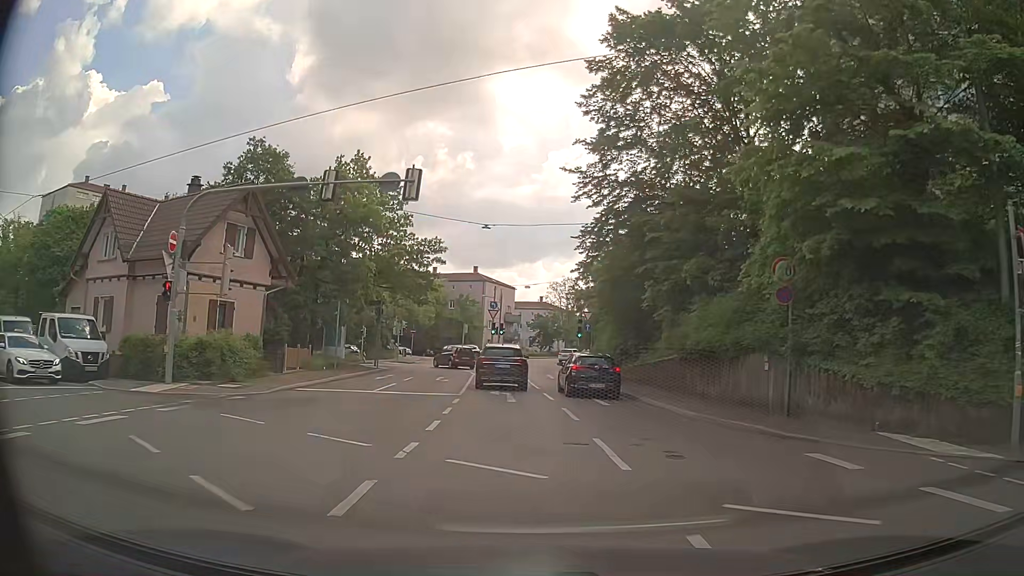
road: secondary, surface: asphalt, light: Day
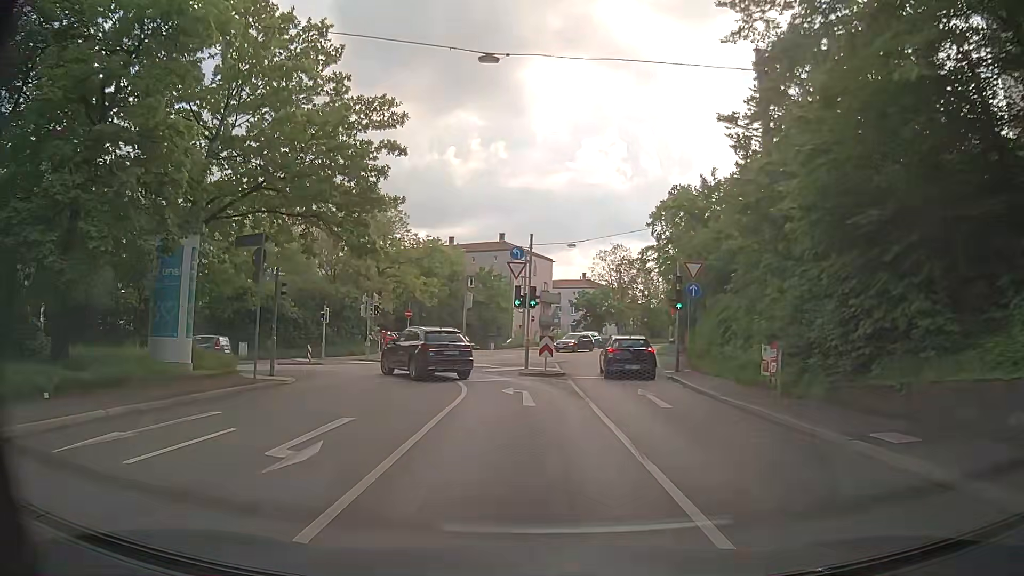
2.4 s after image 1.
(-0.5, +23.1) m; -2°
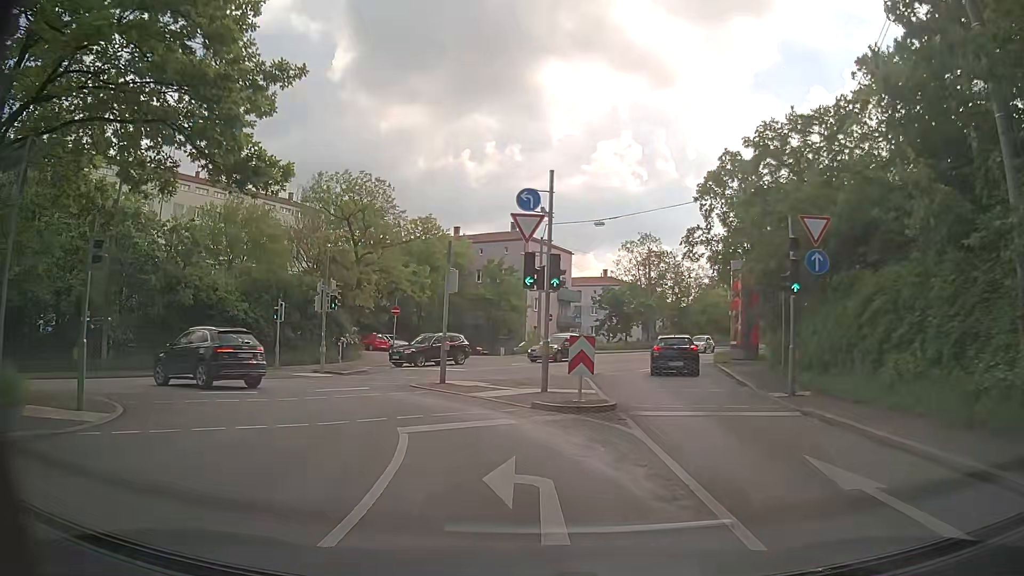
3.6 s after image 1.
(-0.2, +10.6) m; -3°
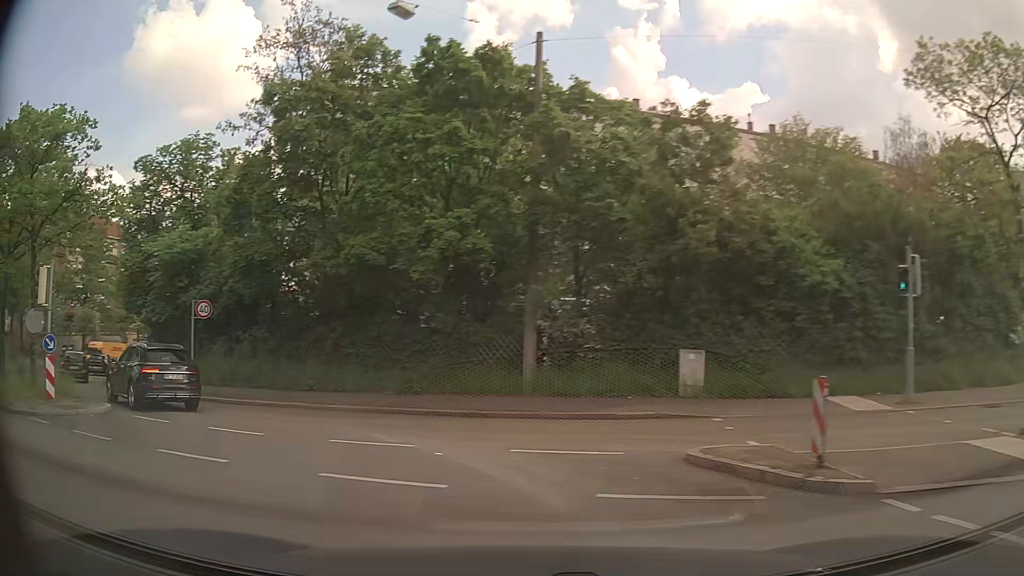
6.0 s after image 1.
(-5.6, +17.8) m; -47°
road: secondary_link
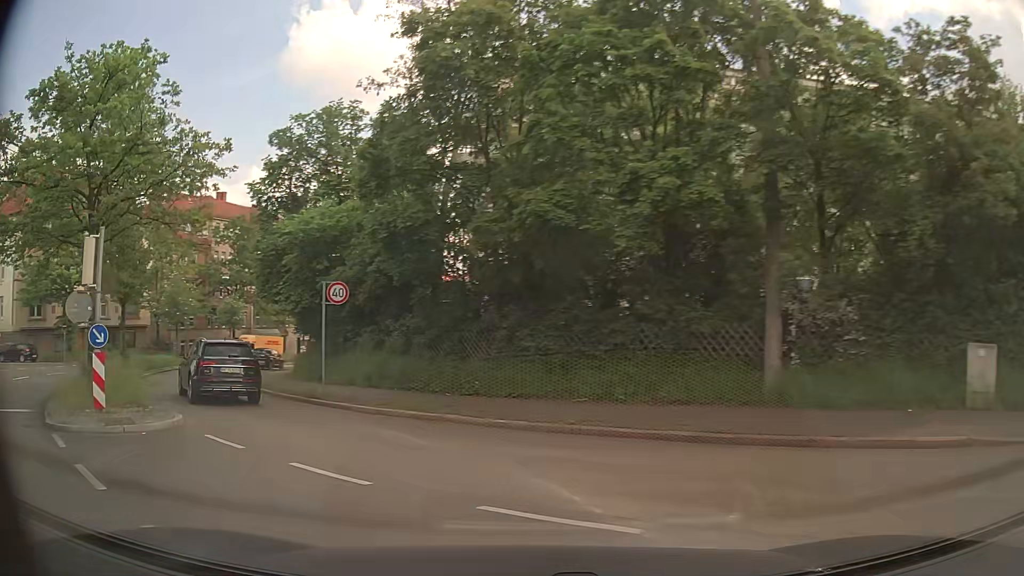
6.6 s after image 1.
(-0.7, +4.8) m; -17°
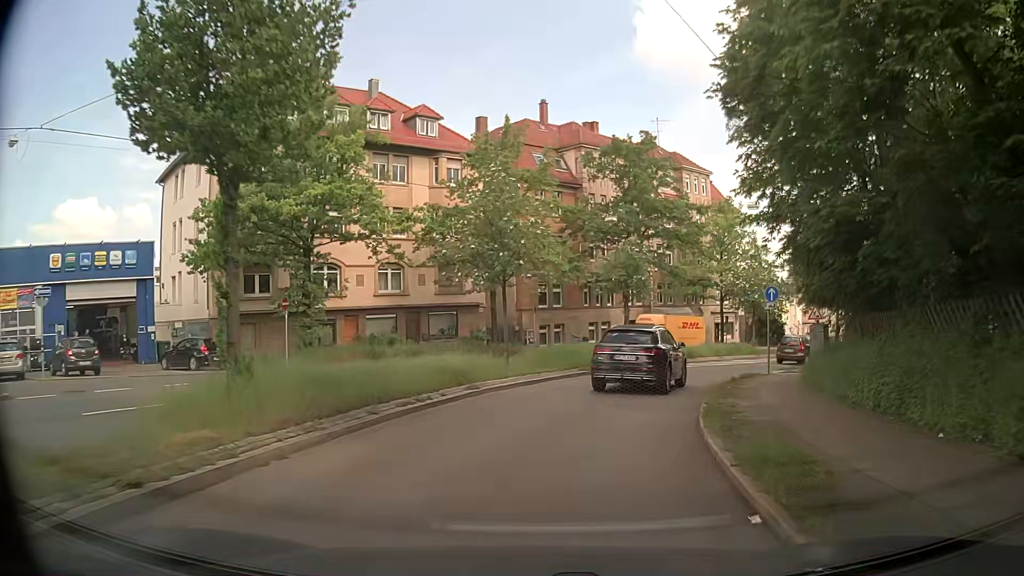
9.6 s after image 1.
(-10.9, +22.4) m; -34°
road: secondary
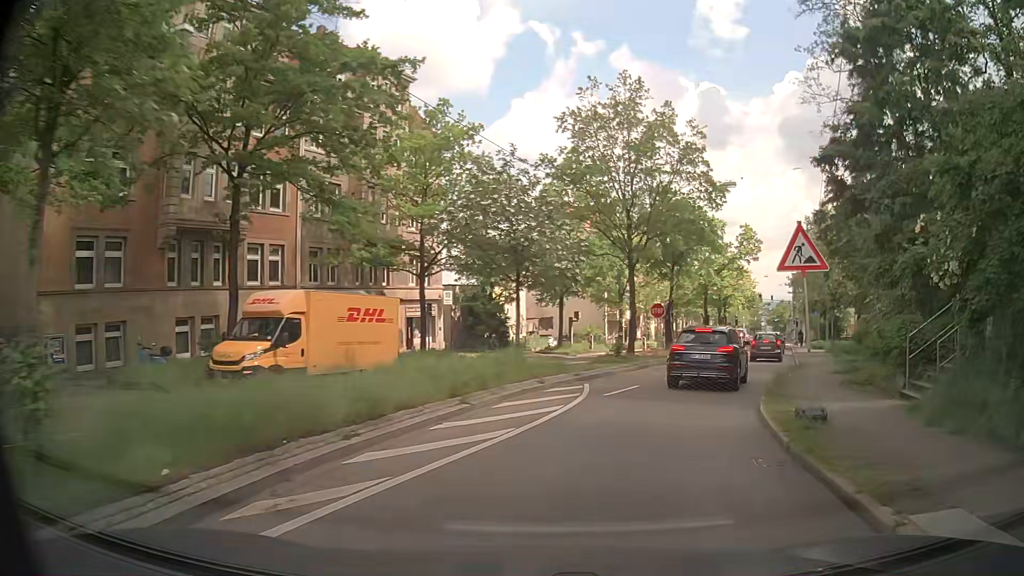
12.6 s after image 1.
(+4.8, +23.8) m; +26°
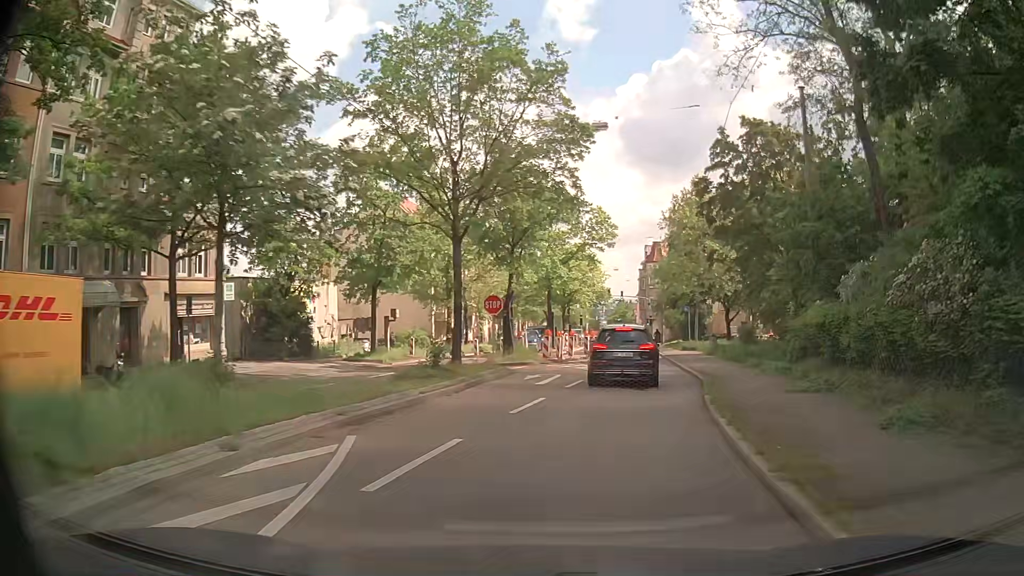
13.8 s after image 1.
(+1.3, +9.2) m; +15°
